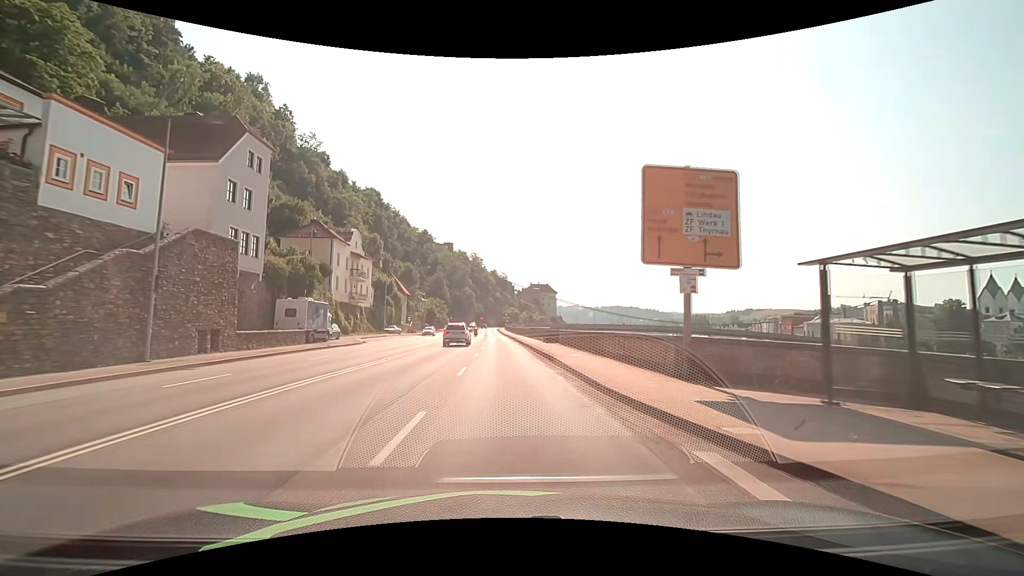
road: primary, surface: asphalt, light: Day
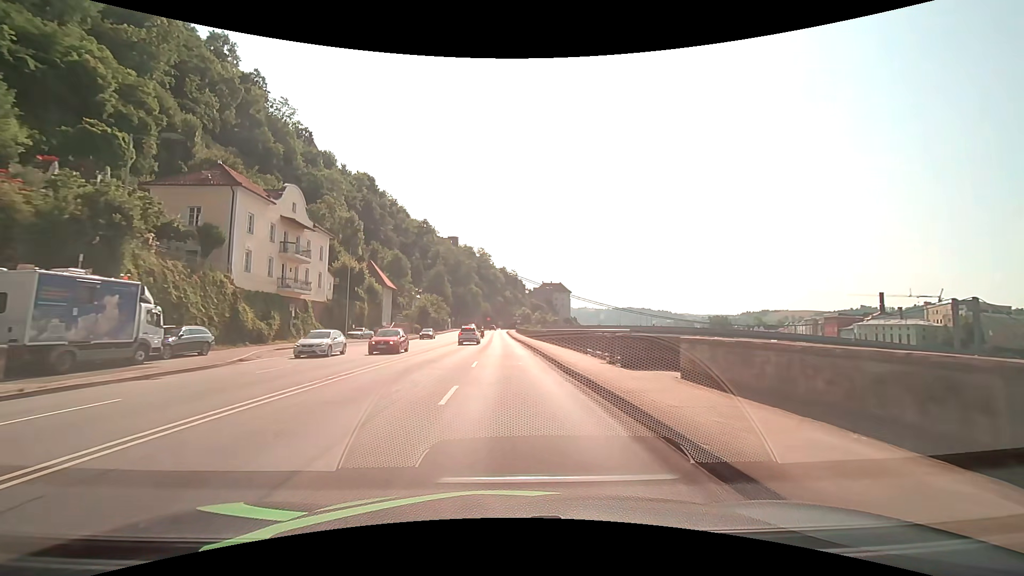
(-0.2, +23.0) m; -1°
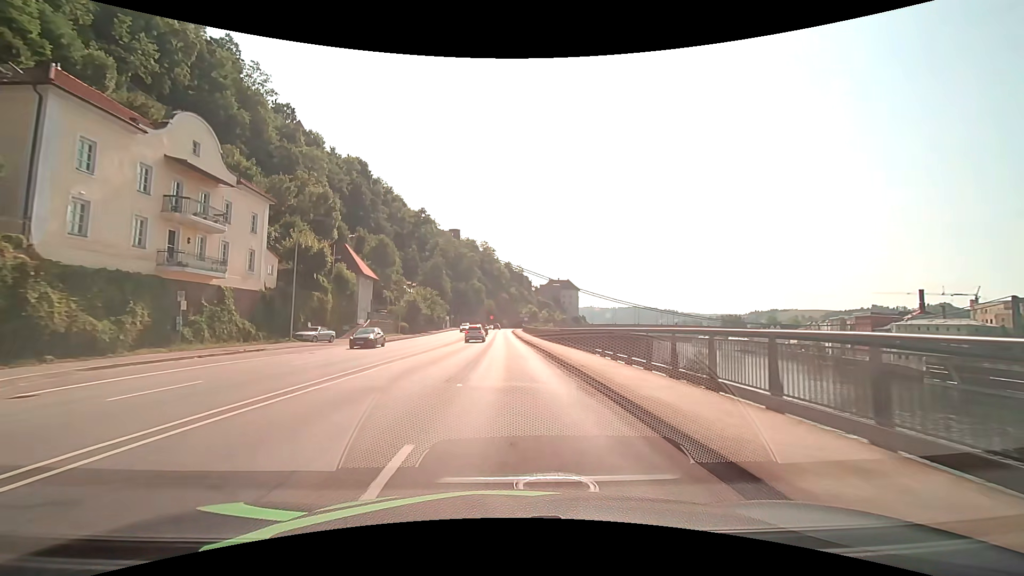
(-0.1, +15.3) m; -1°
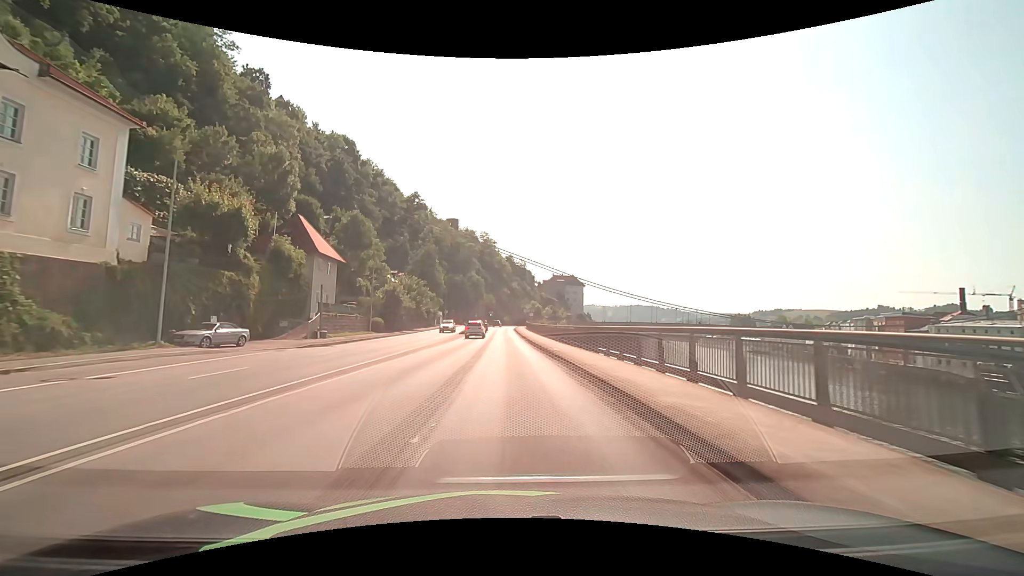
(0.0, +15.3) m; 0°
(0, +10) (0, +20) (0, +30) (0, +40) (0, +50) (-1, +60) (-1, +70) (-1, +80) (-1, +90) (0, +100) m
